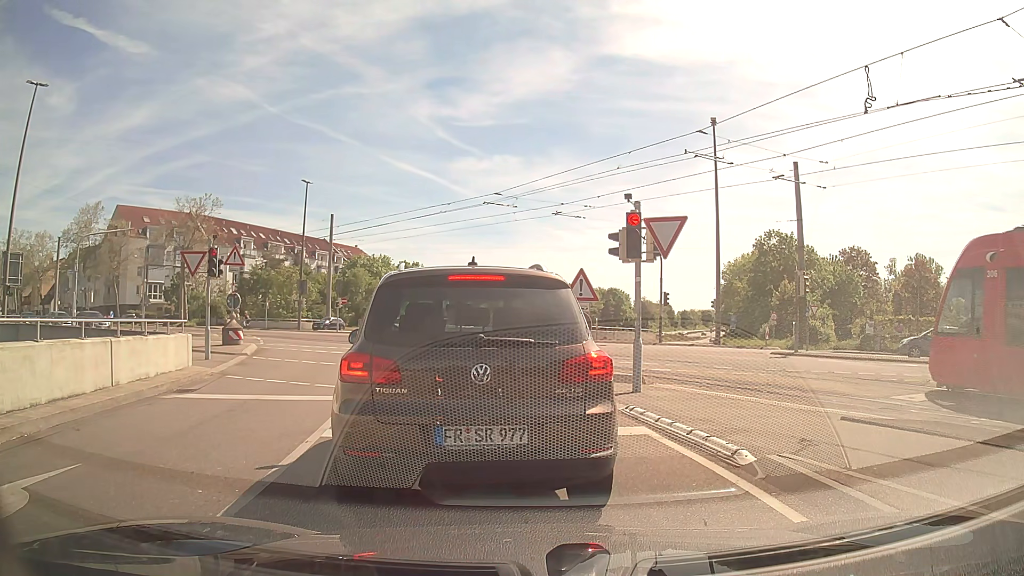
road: tertiary_link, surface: asphalt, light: Day
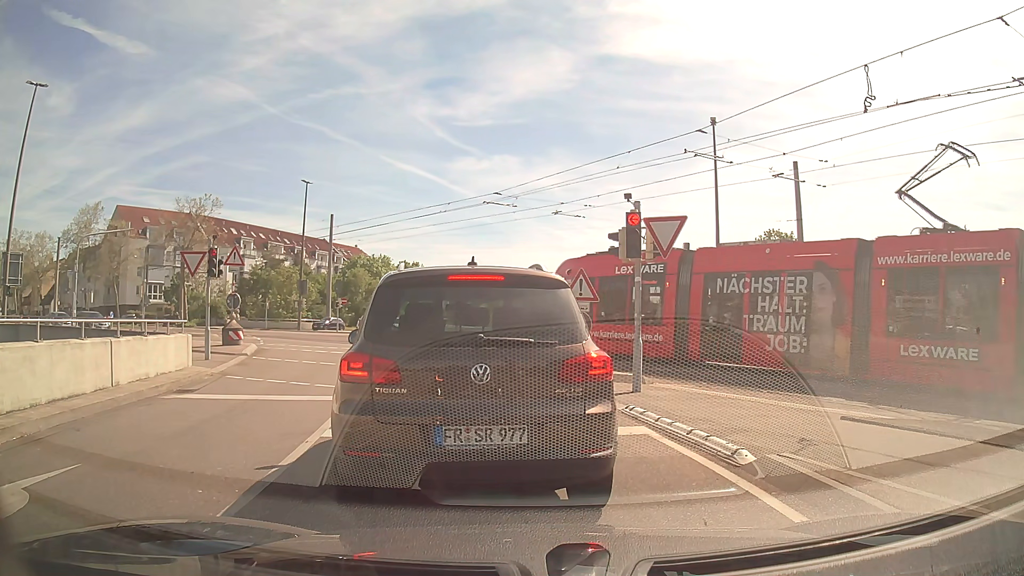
(0.0, 0.0) m; 0°
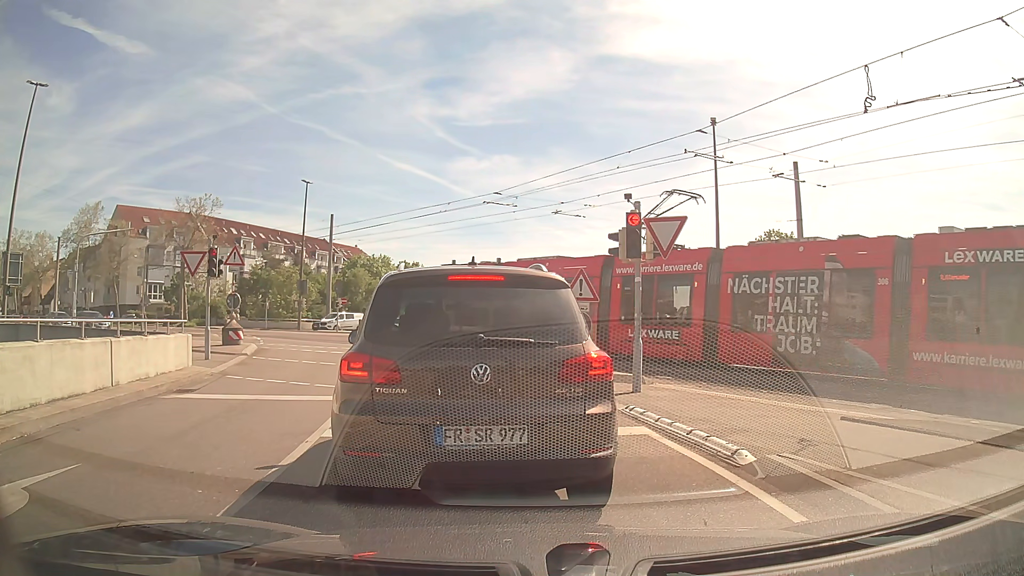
(0.0, 0.0) m; 0°
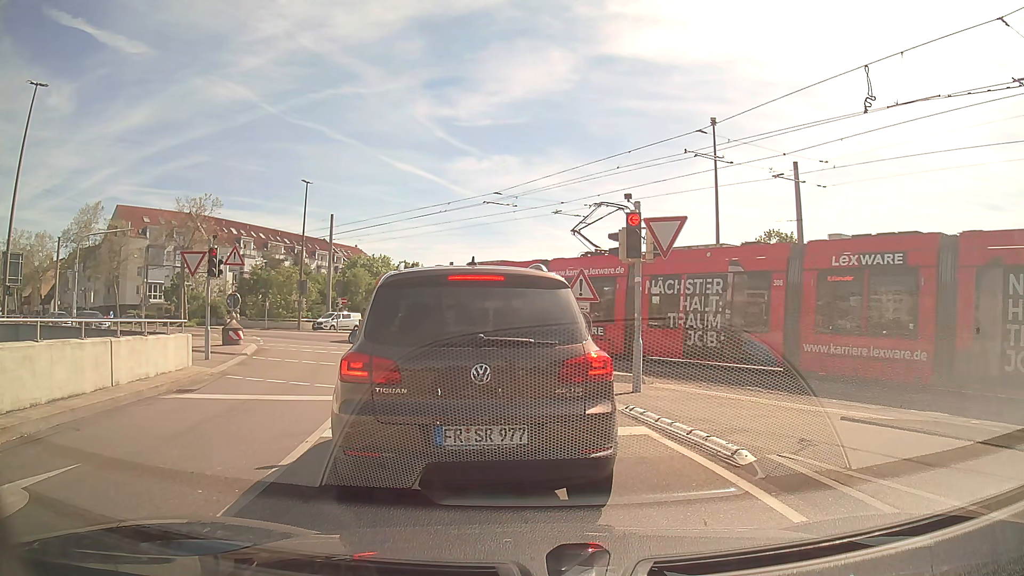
(0.0, 0.0) m; 0°
